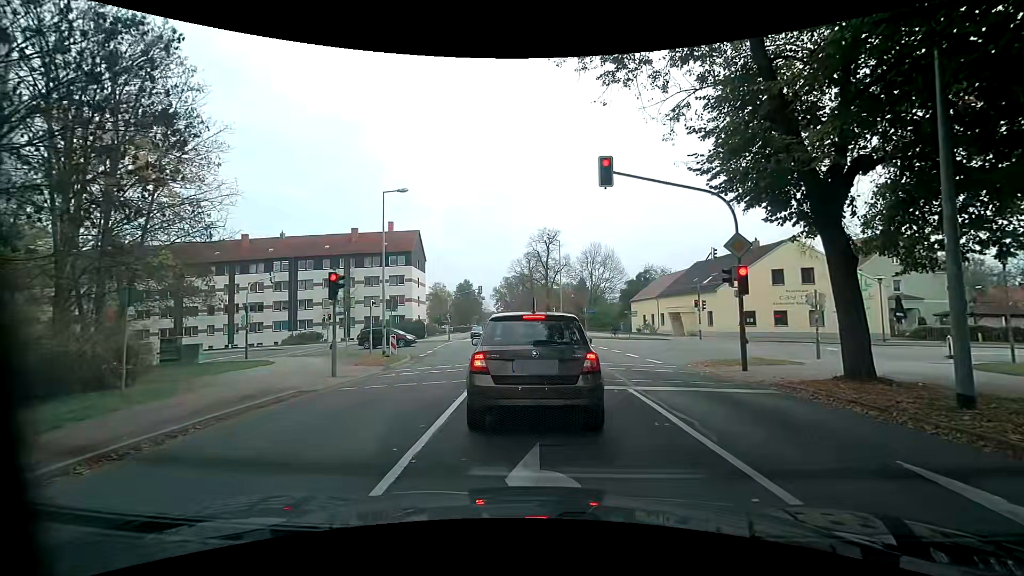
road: residential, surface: asphalt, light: Day
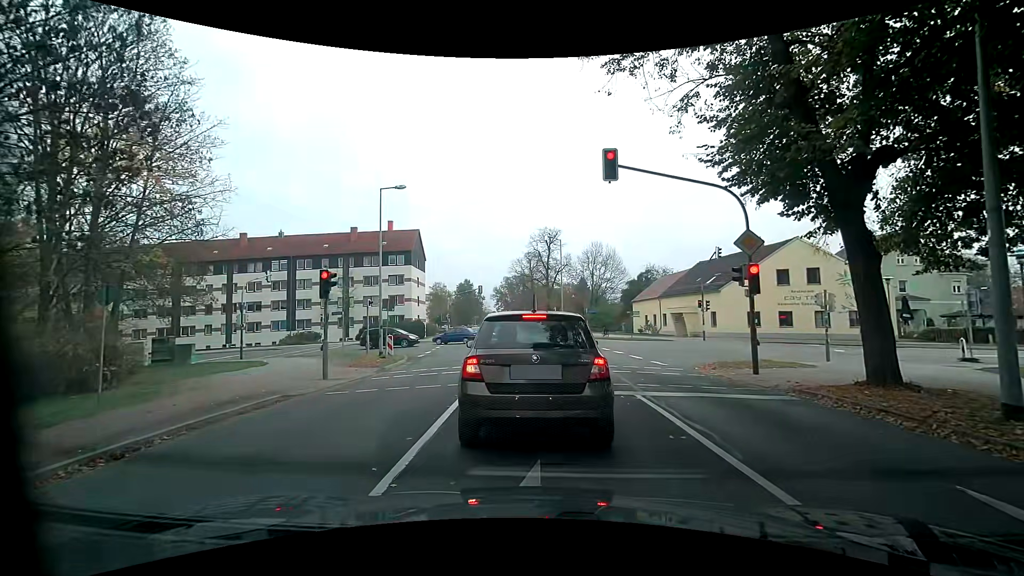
(0.0, +0.7) m; 0°
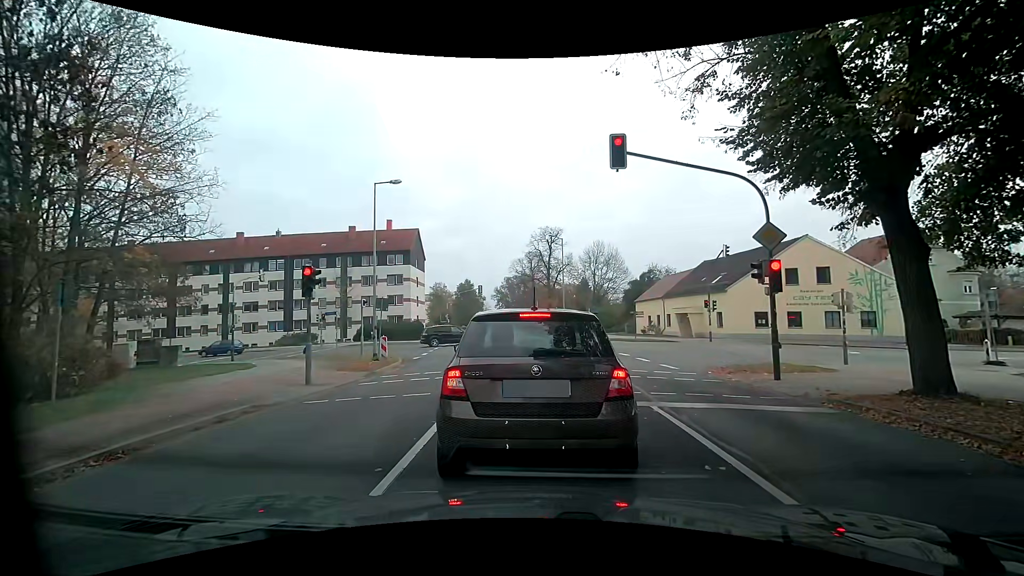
(0.0, +1.1) m; 0°
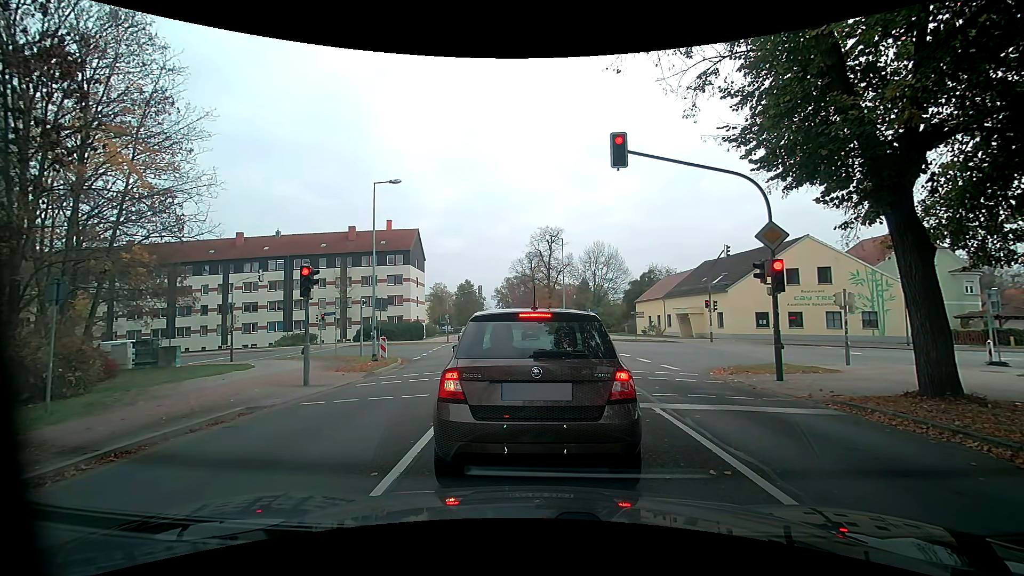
(0.0, +0.2) m; 0°
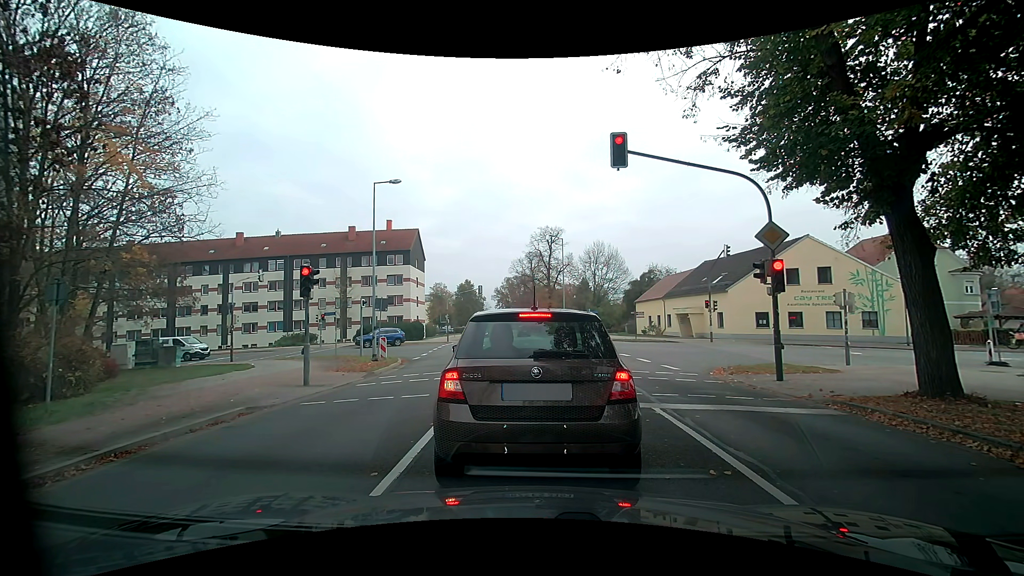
(0.0, 0.0) m; 0°
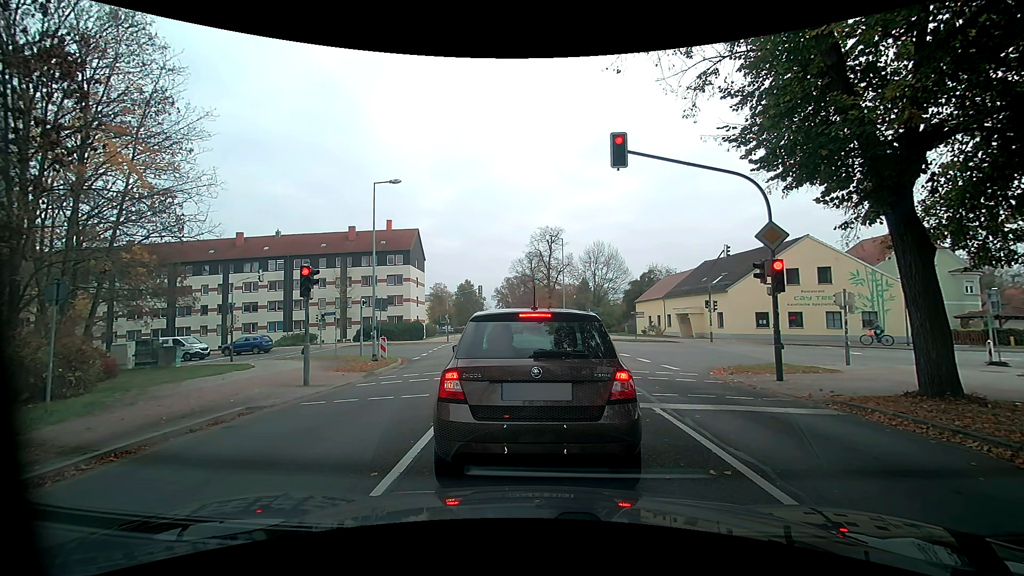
(0.0, 0.0) m; 0°
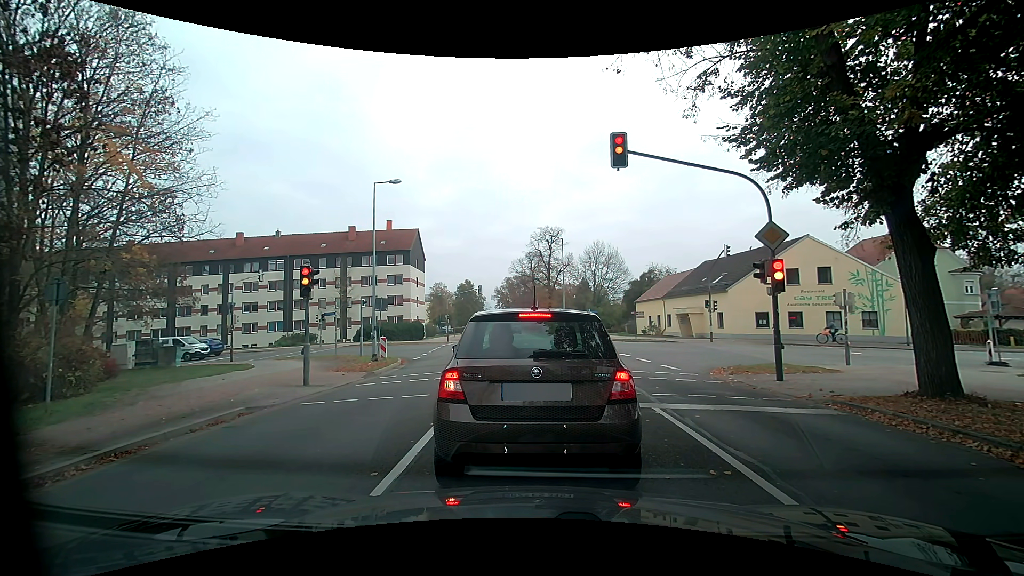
(0.0, 0.0) m; 0°
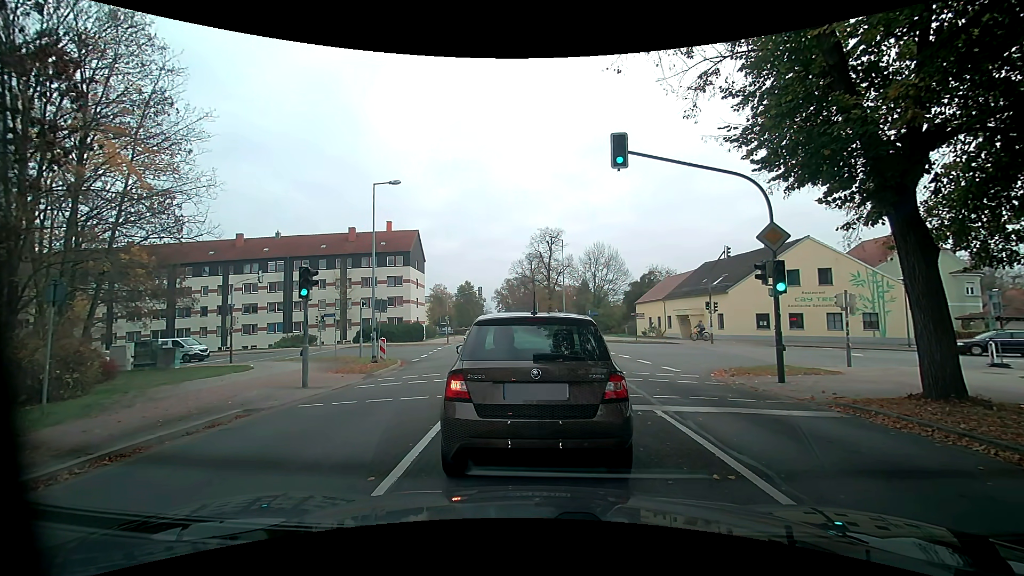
(0.0, +0.1) m; 0°
